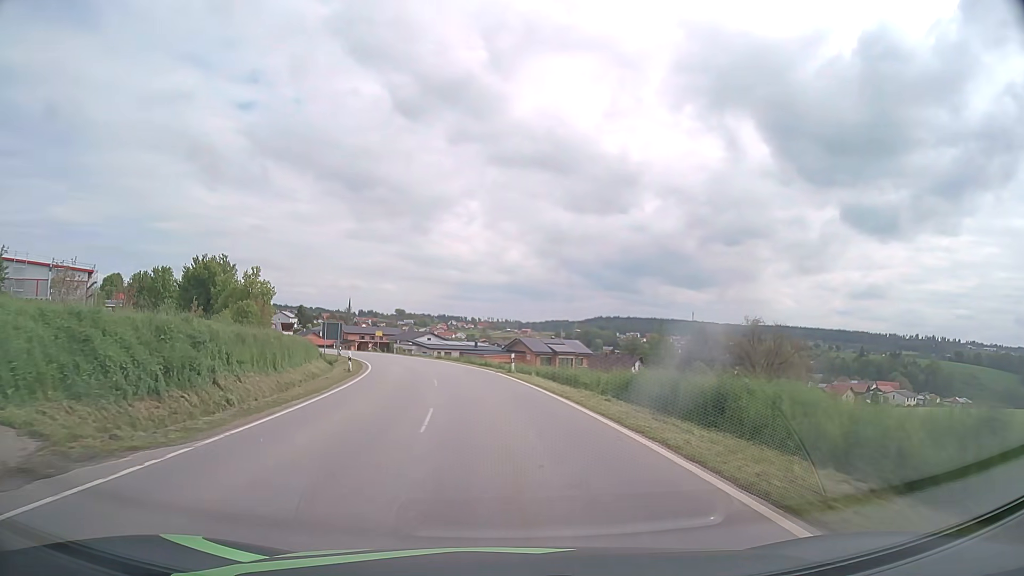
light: Day
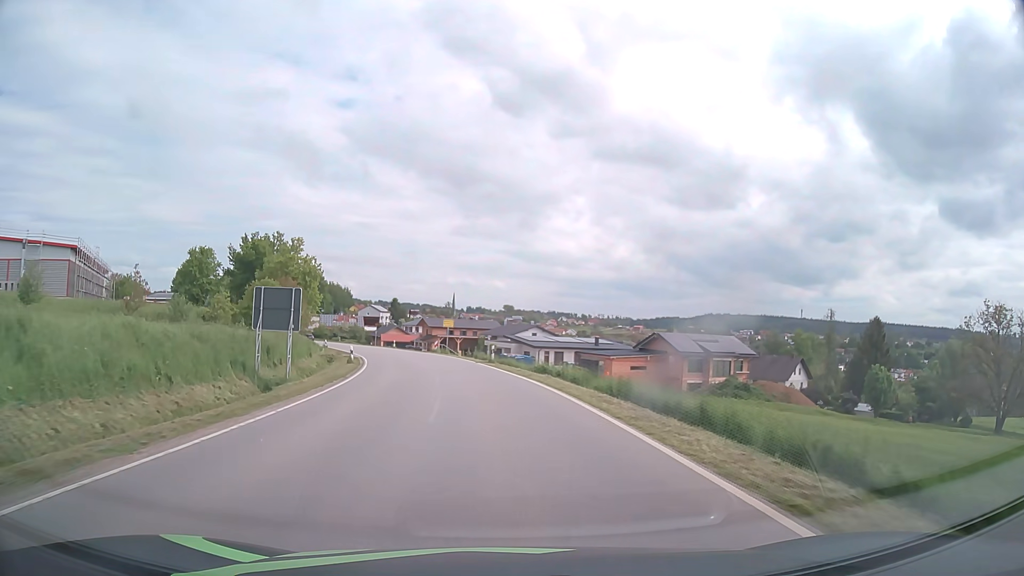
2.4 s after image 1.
(-2.8, +34.9) m; -9°
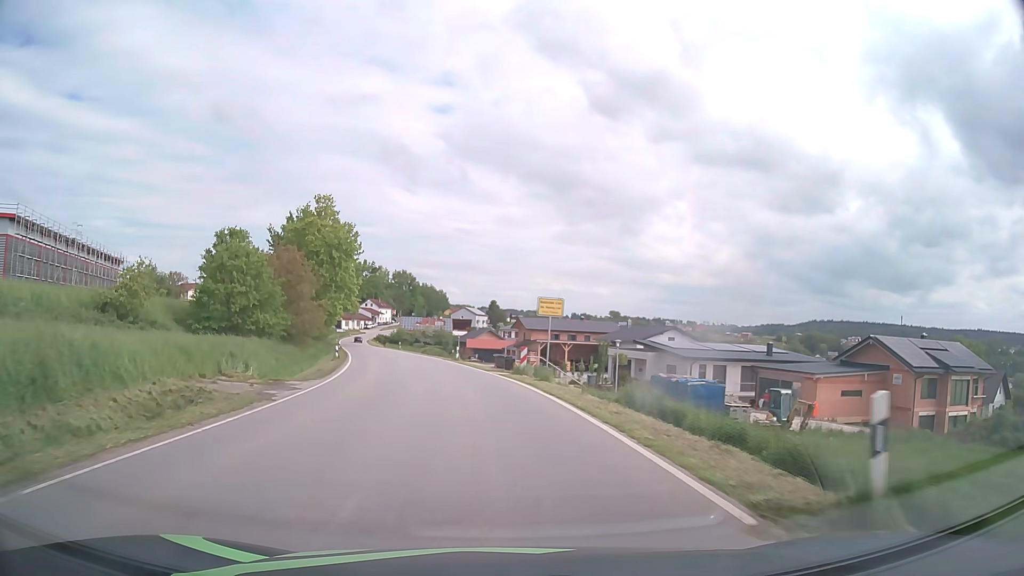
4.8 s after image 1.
(-2.5, +33.1) m; -9°
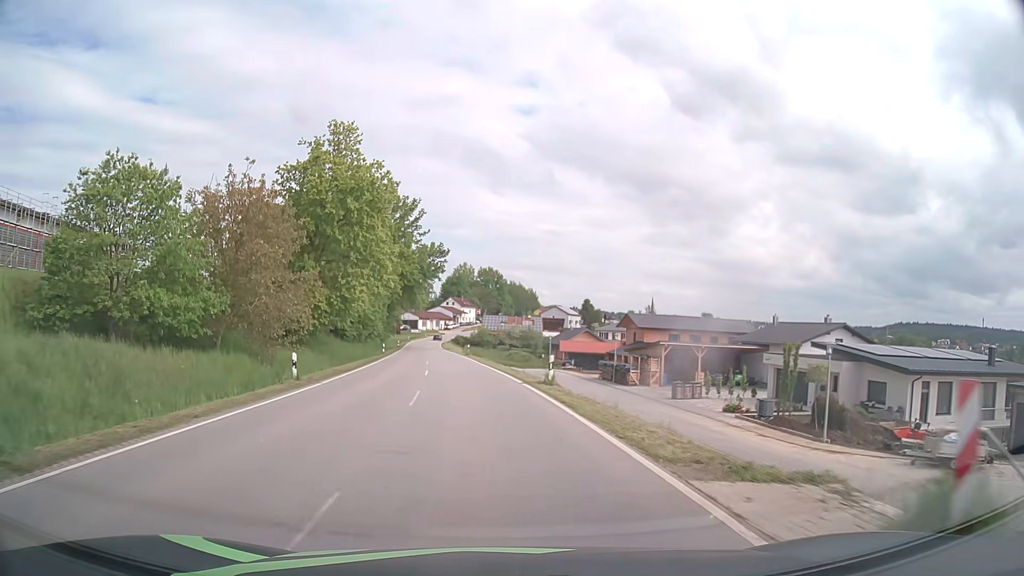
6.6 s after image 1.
(-1.6, +23.9) m; -8°
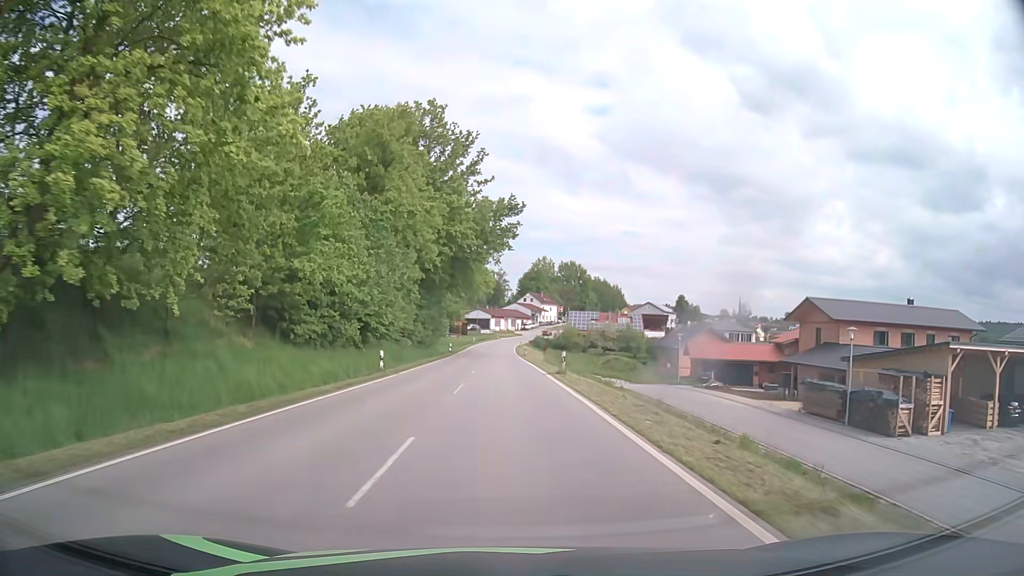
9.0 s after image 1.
(-2.3, +32.3) m; -7°
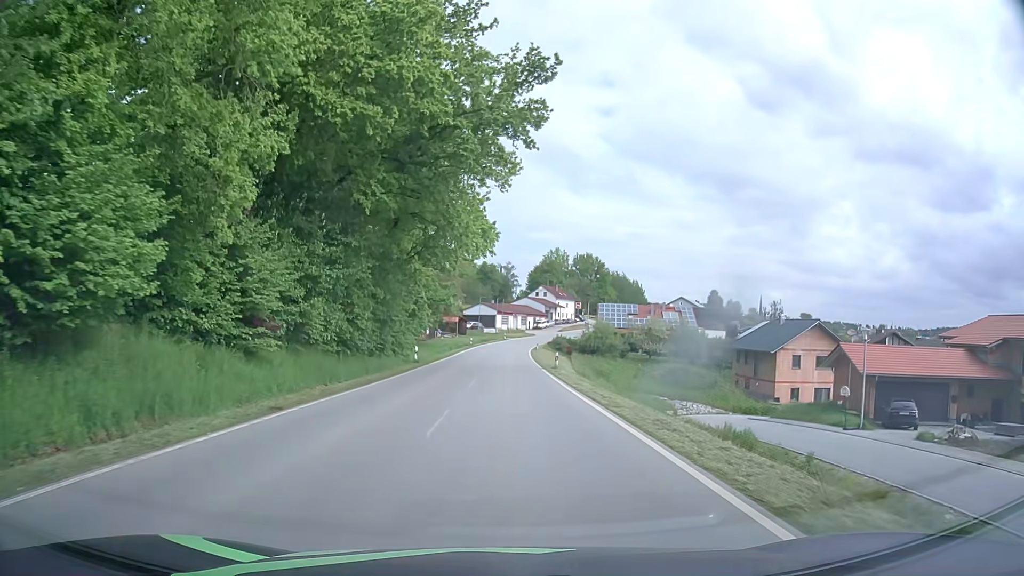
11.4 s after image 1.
(-0.3, +31.5) m; -1°
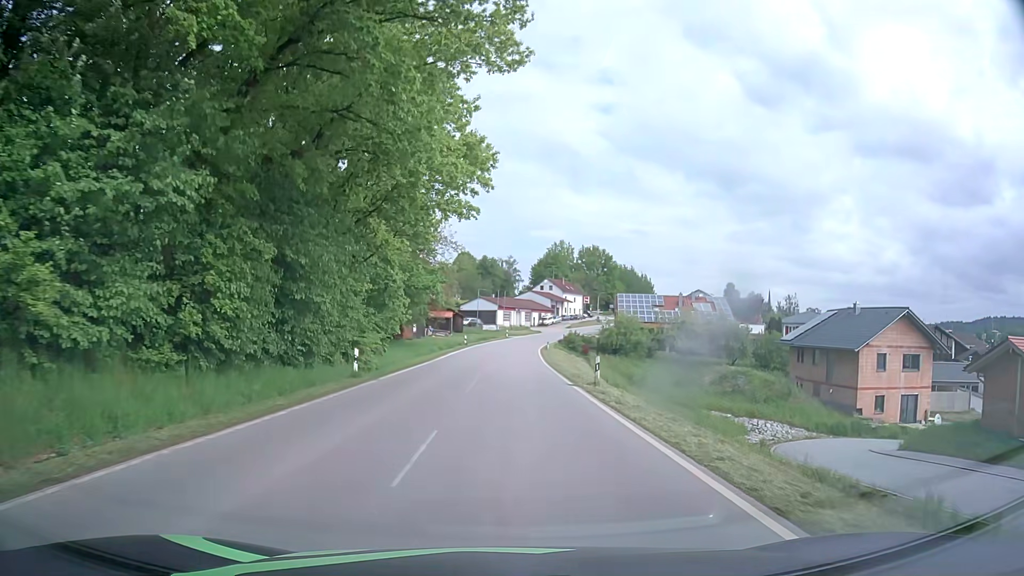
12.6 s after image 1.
(0.0, +15.3) m; 0°
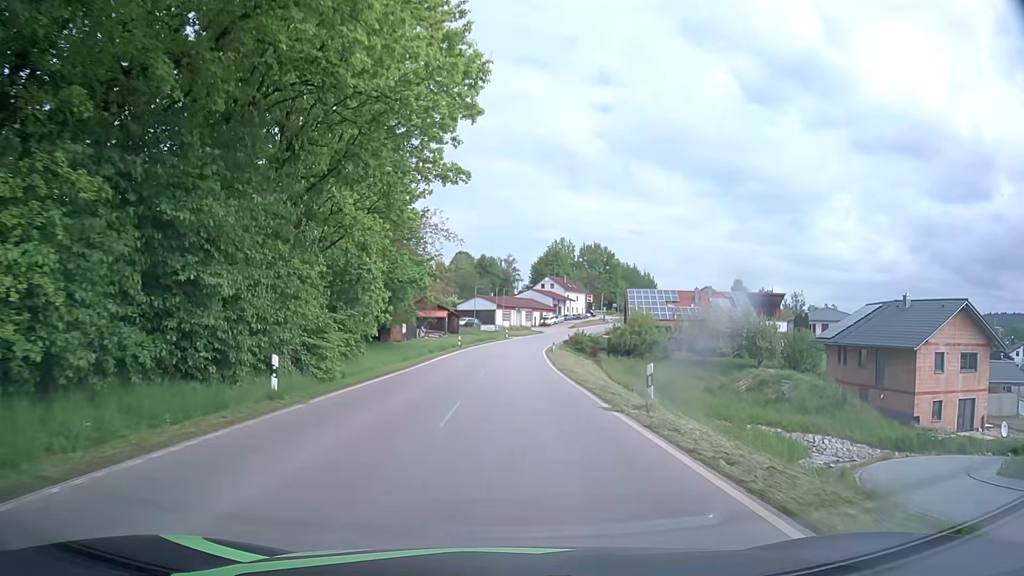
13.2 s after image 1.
(0.0, +7.7) m; 0°
(0, +10) (0, +20) (0, +30) (0, +40) (+1, +50) (+1, +60) (+2, +70) (+4, +80) (+6, +90) (+8, +99) m
